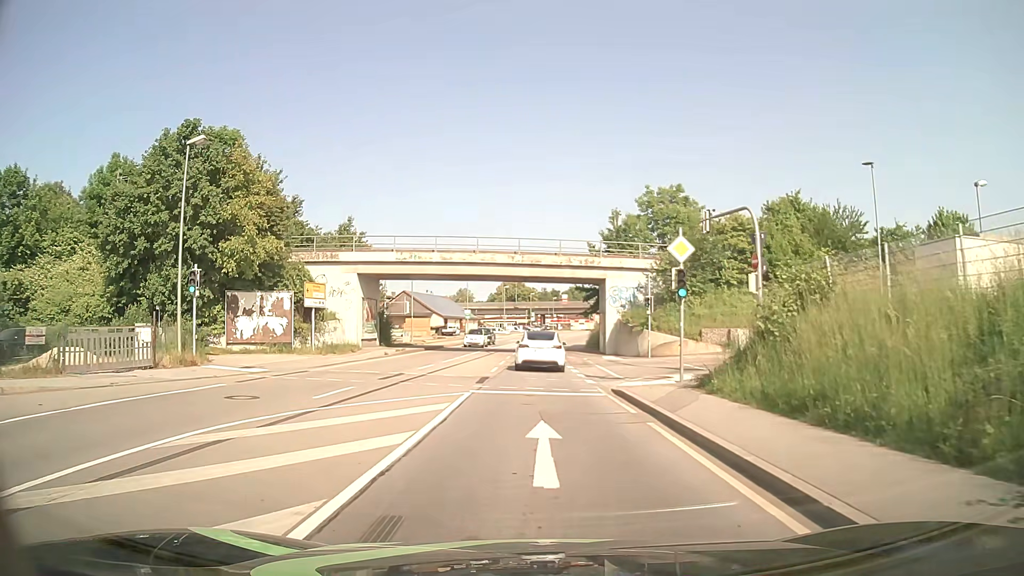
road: primary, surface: asphalt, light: Day
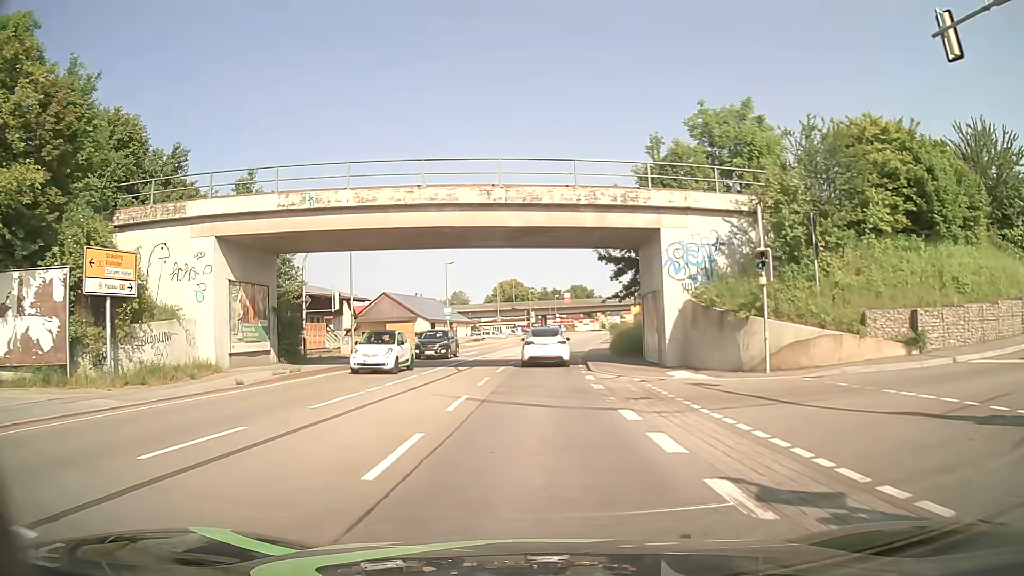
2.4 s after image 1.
(0.0, +19.4) m; 0°
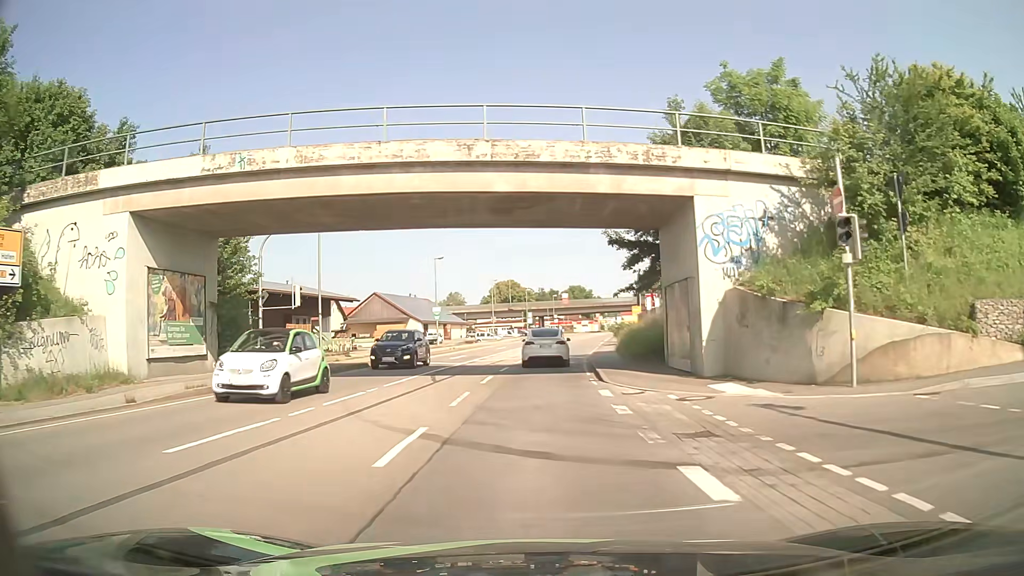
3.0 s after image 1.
(0.0, +5.5) m; 0°
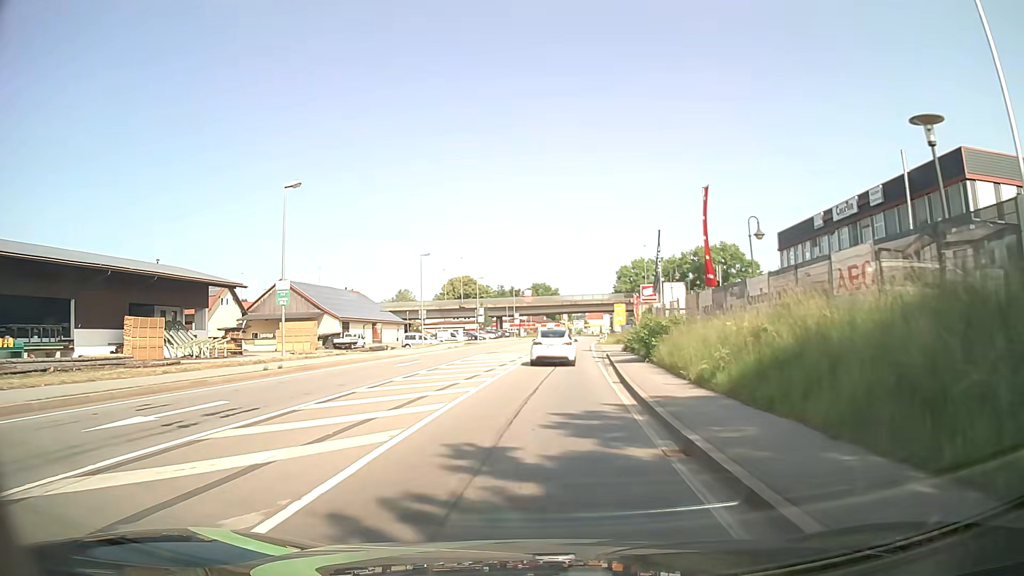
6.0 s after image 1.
(+0.8, +30.5) m; +3°
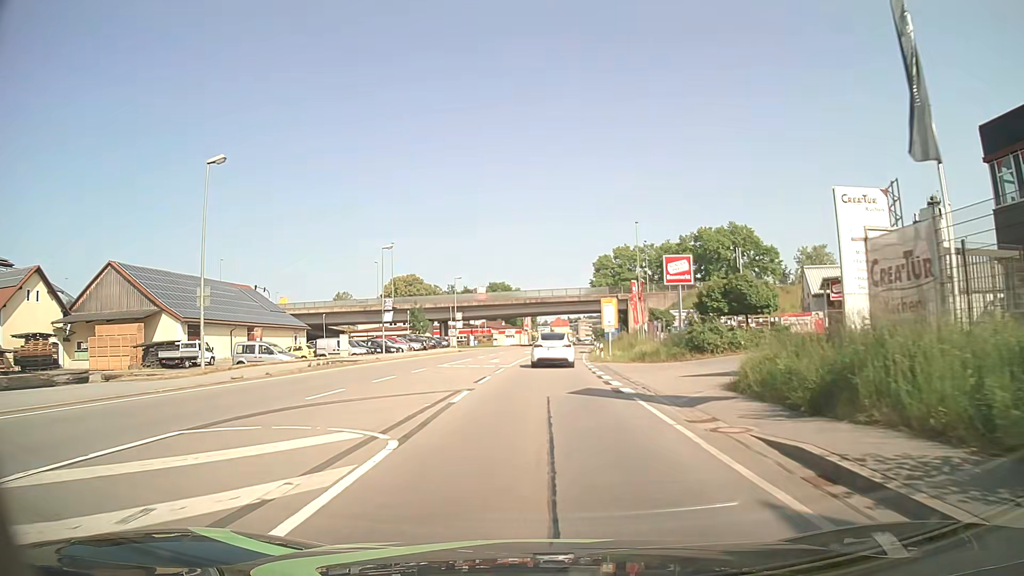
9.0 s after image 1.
(+1.2, +34.7) m; +4°
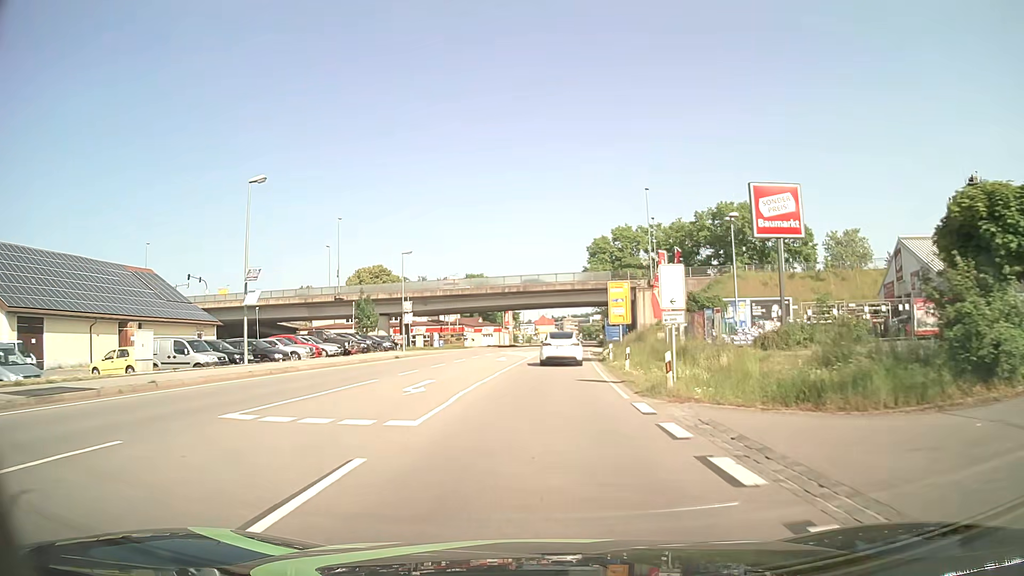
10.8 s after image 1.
(+0.2, +22.0) m; +1°
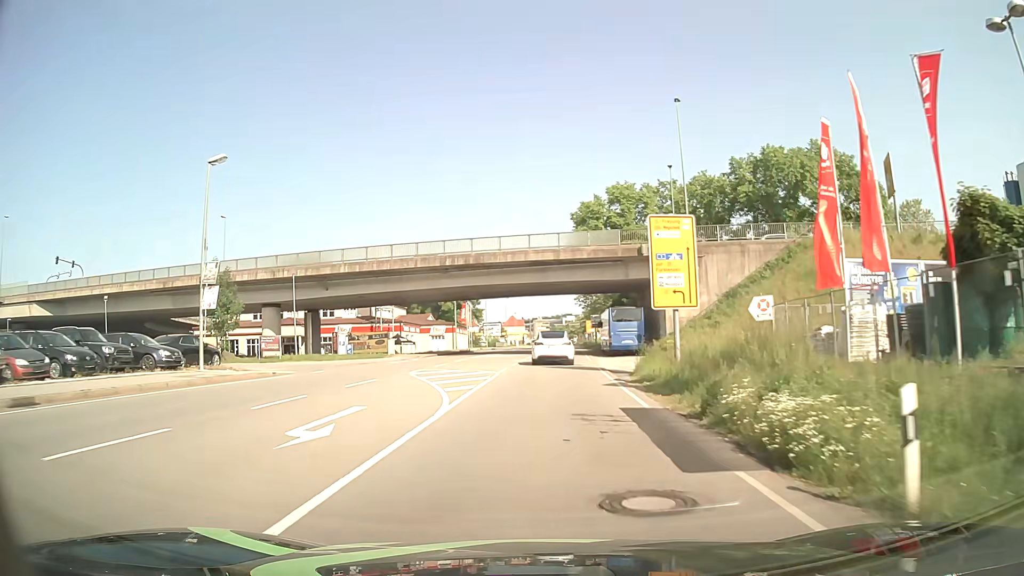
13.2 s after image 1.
(+0.7, +30.1) m; +3°
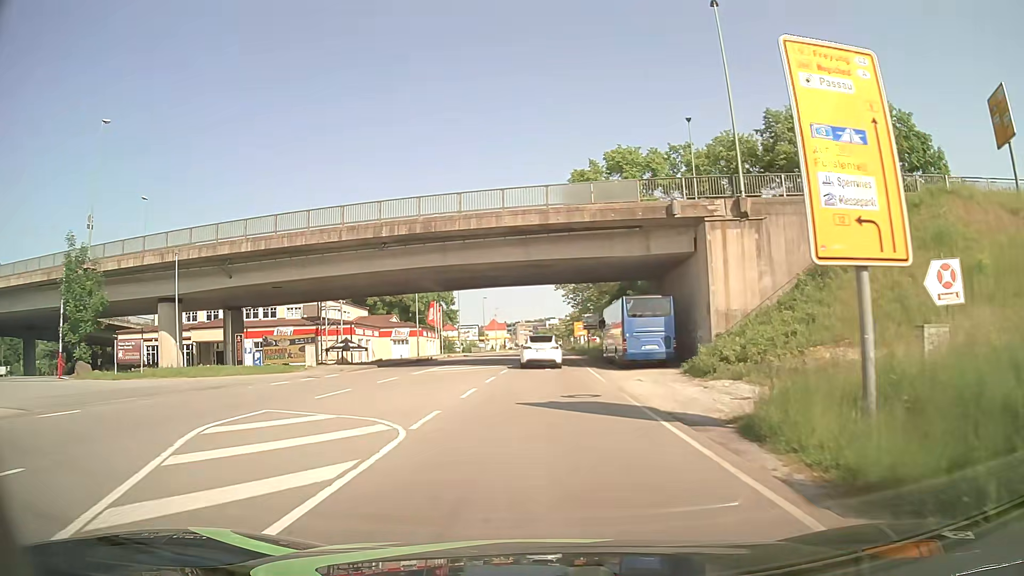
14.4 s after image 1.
(+0.1, +15.3) m; +1°
(0, +10) (0, +20) (0, +30) (0, +40) (0, +50) (0, +60) (+1, +70) (+1, +80) (+1, +90) (+2, +100) m
